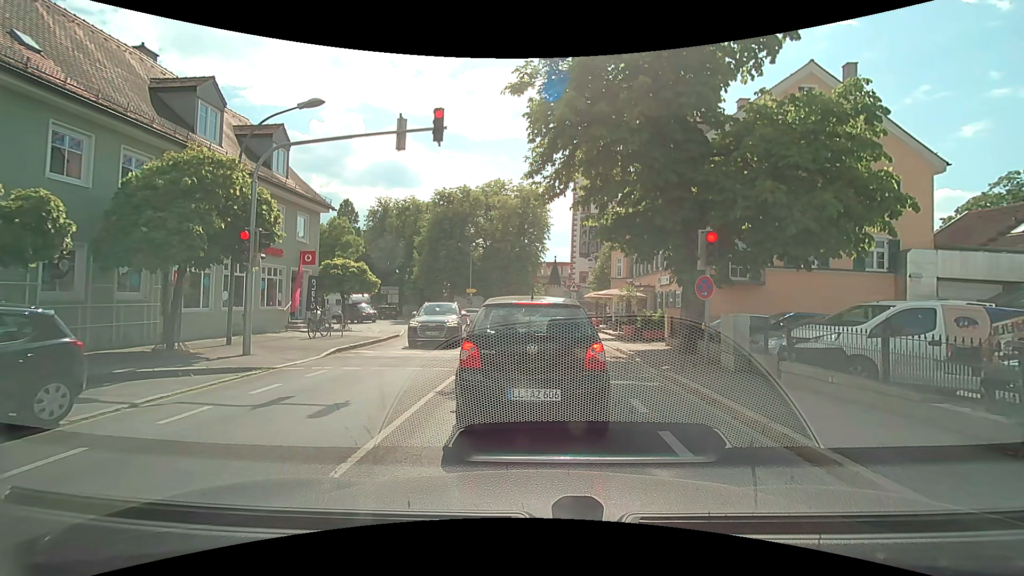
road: secondary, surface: asphalt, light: Day
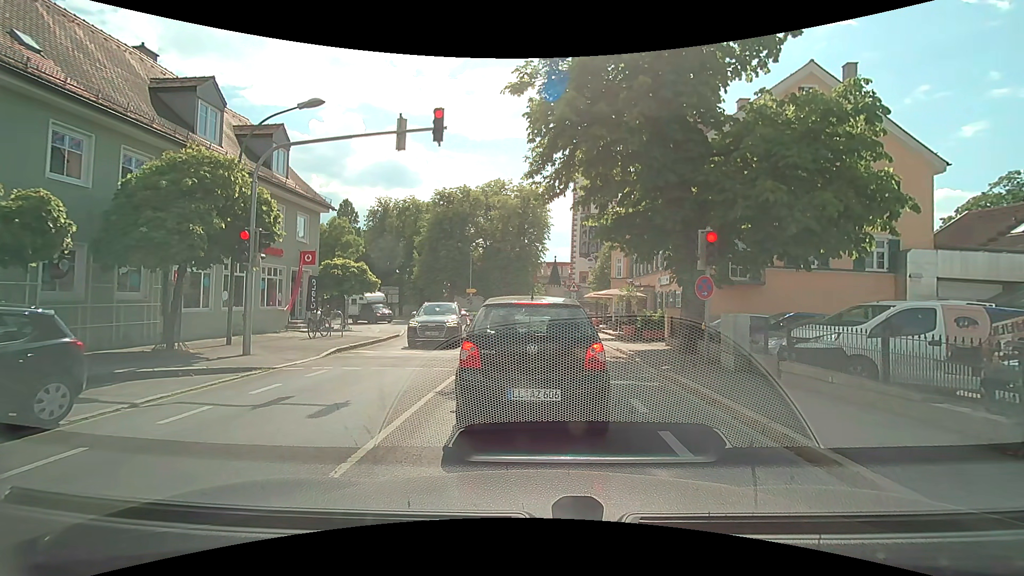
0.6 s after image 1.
(0.0, 0.0) m; 0°
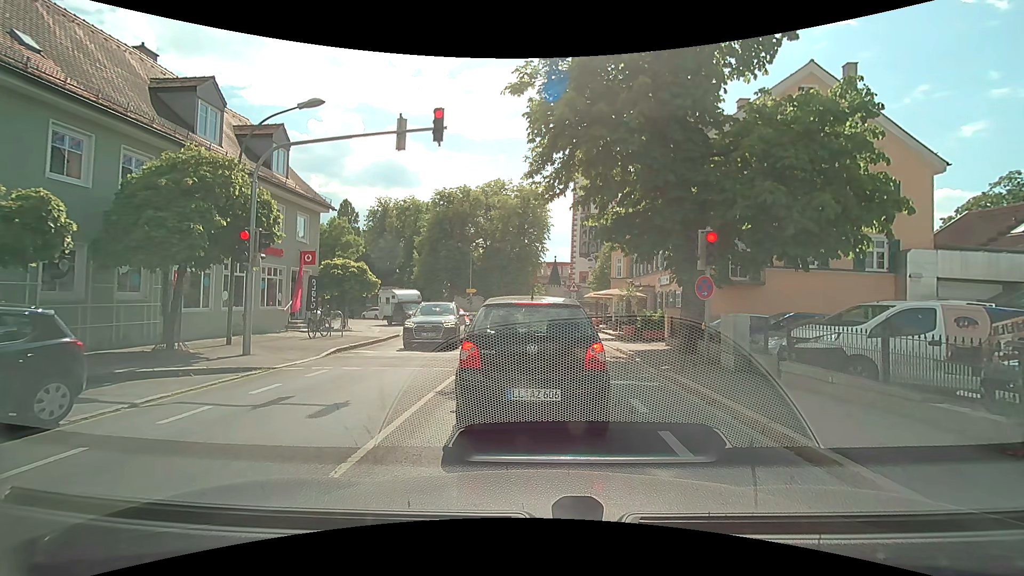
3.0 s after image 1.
(0.0, 0.0) m; 0°
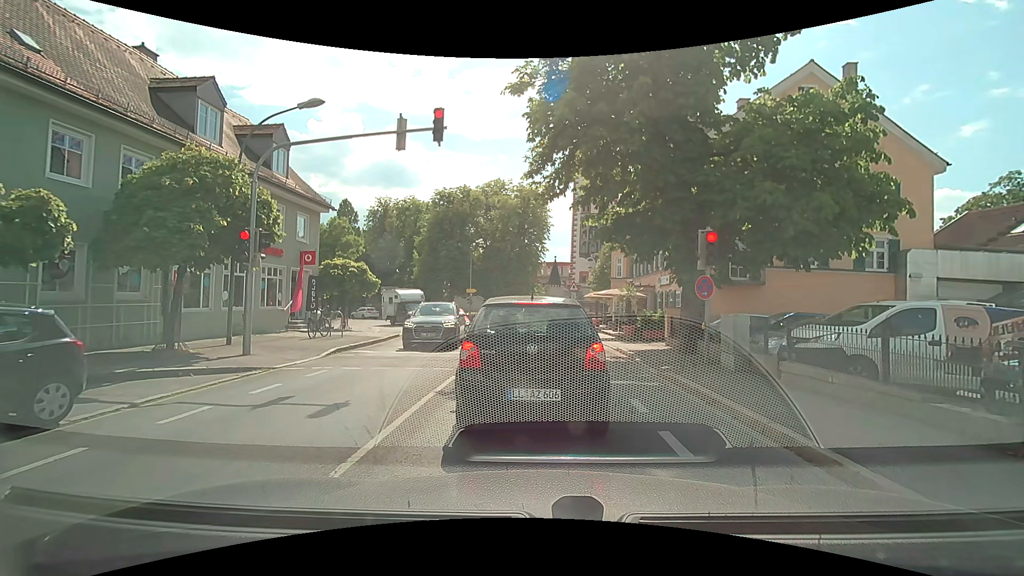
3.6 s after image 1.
(0.0, 0.0) m; 0°
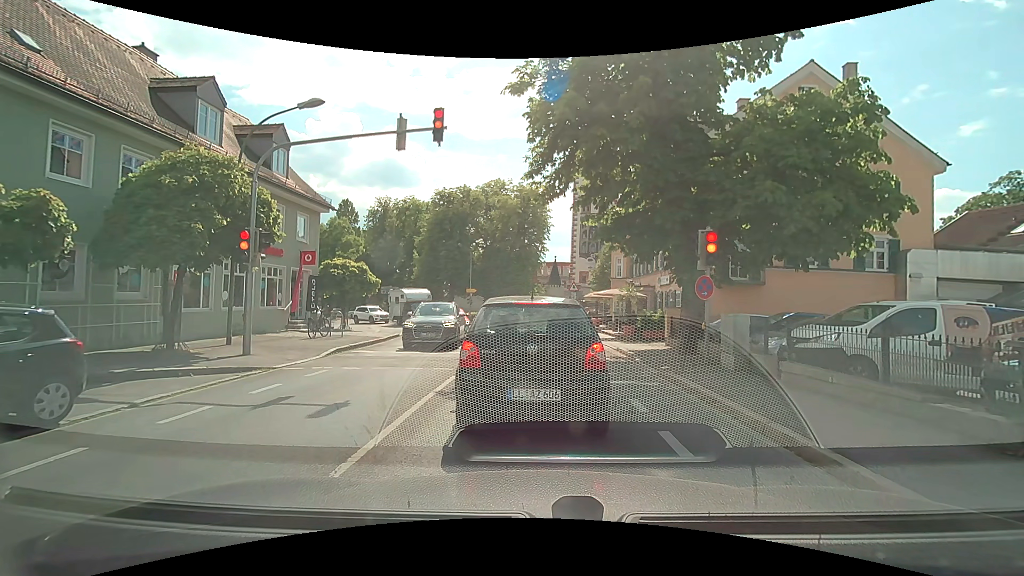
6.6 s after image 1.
(0.0, 0.0) m; 0°
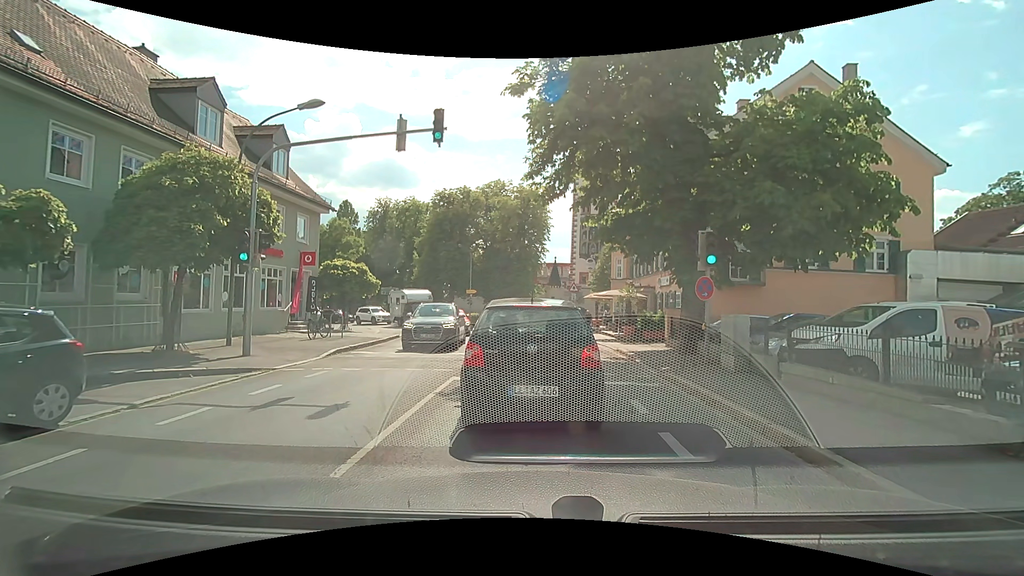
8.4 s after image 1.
(0.0, 0.0) m; 0°
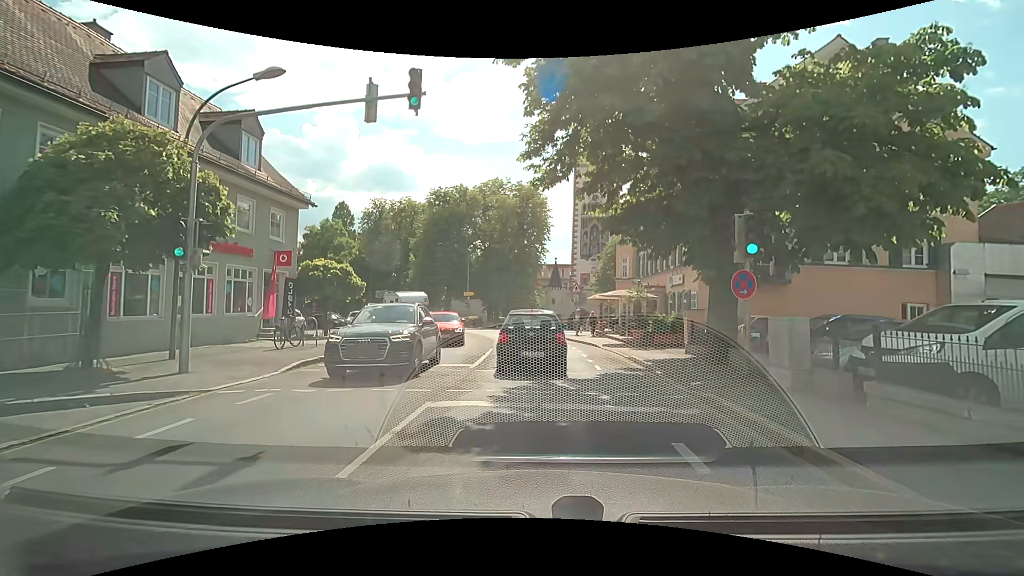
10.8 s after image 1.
(0.0, +2.5) m; 0°
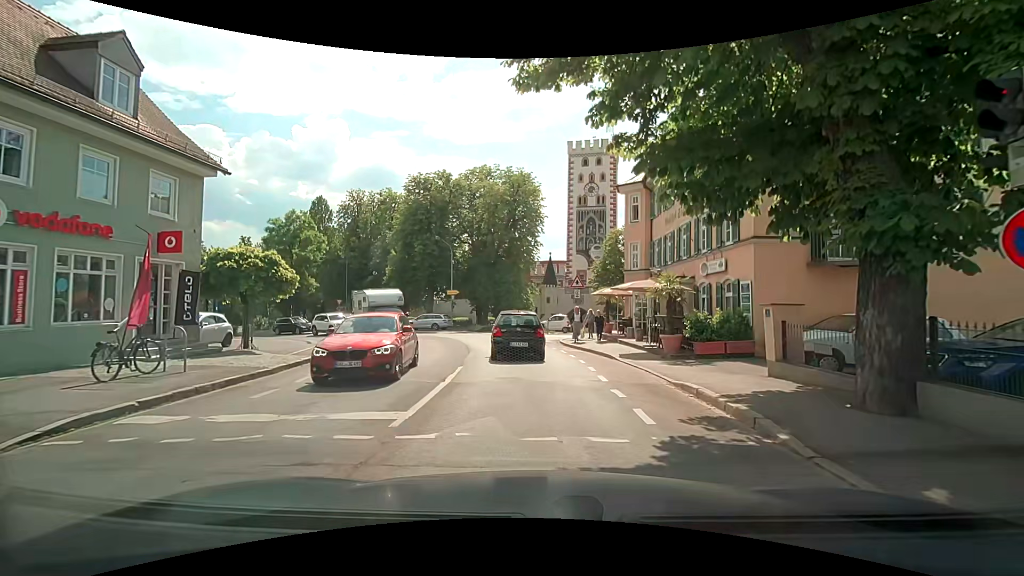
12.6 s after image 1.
(0.0, +6.5) m; 0°
